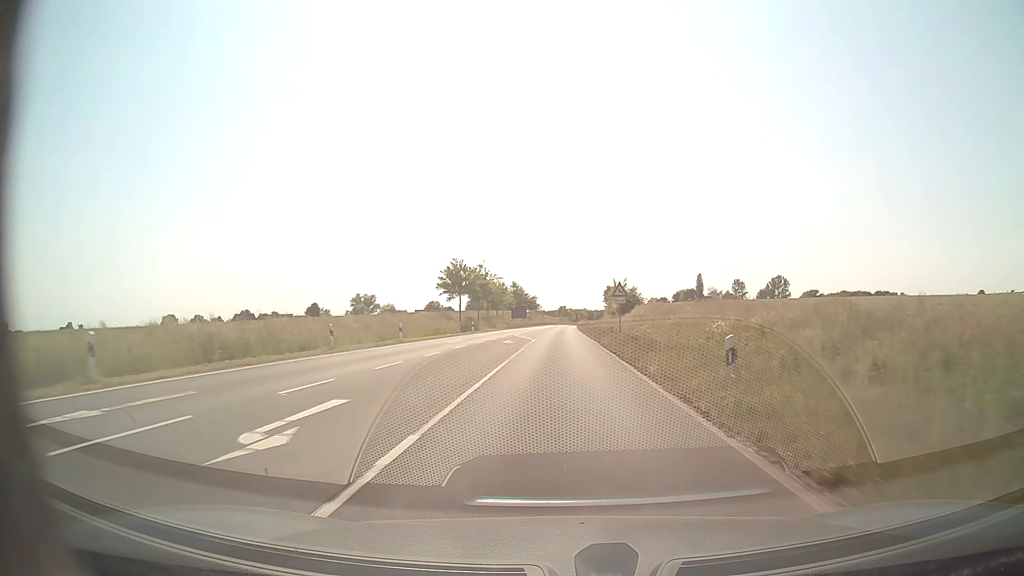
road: secondary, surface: asphalt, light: Day
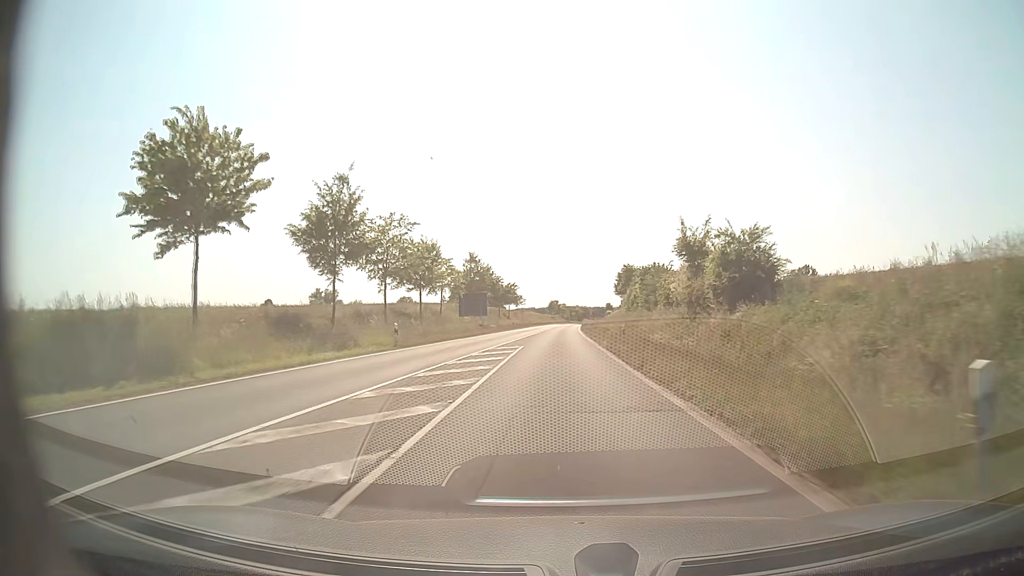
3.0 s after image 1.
(+0.2, +56.6) m; +1°
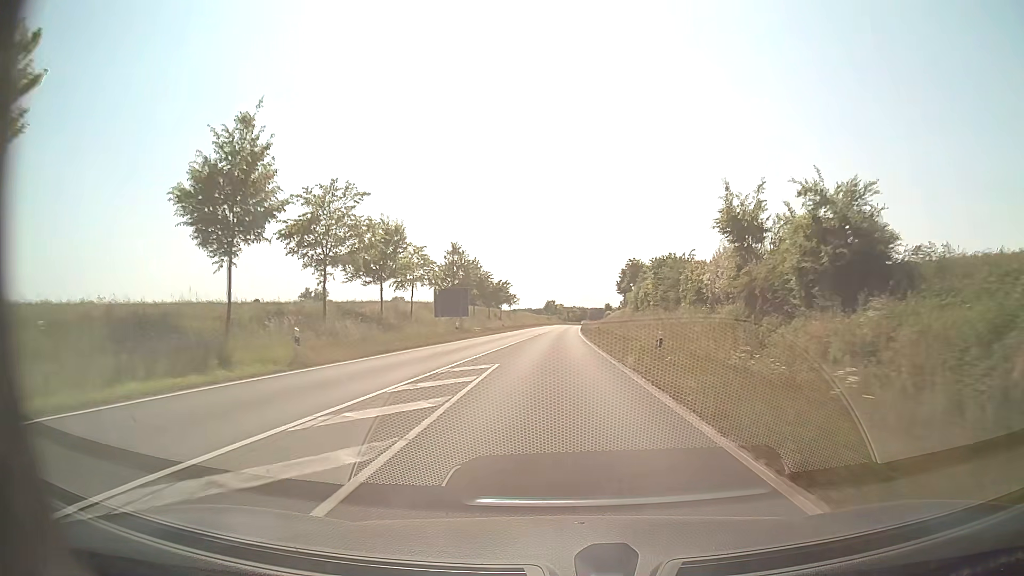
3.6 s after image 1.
(0.0, +11.3) m; 0°
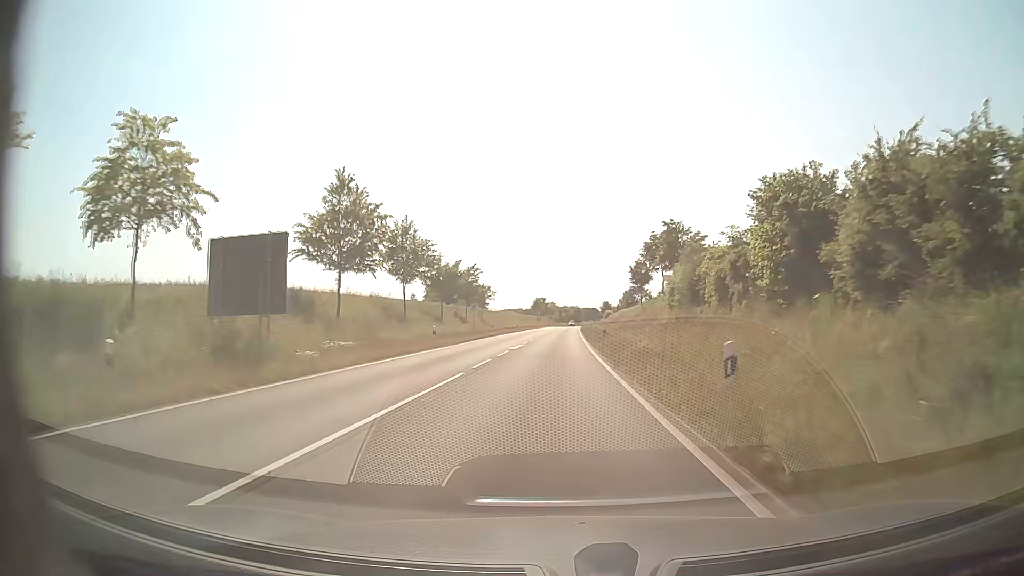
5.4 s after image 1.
(+0.3, +34.4) m; +1°
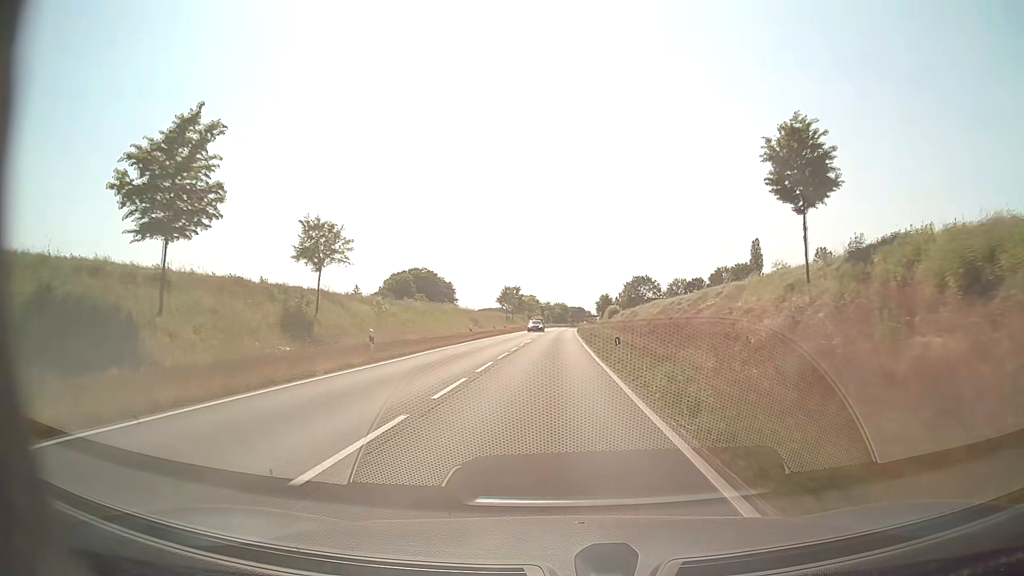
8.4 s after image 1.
(+0.7, +61.4) m; +1°
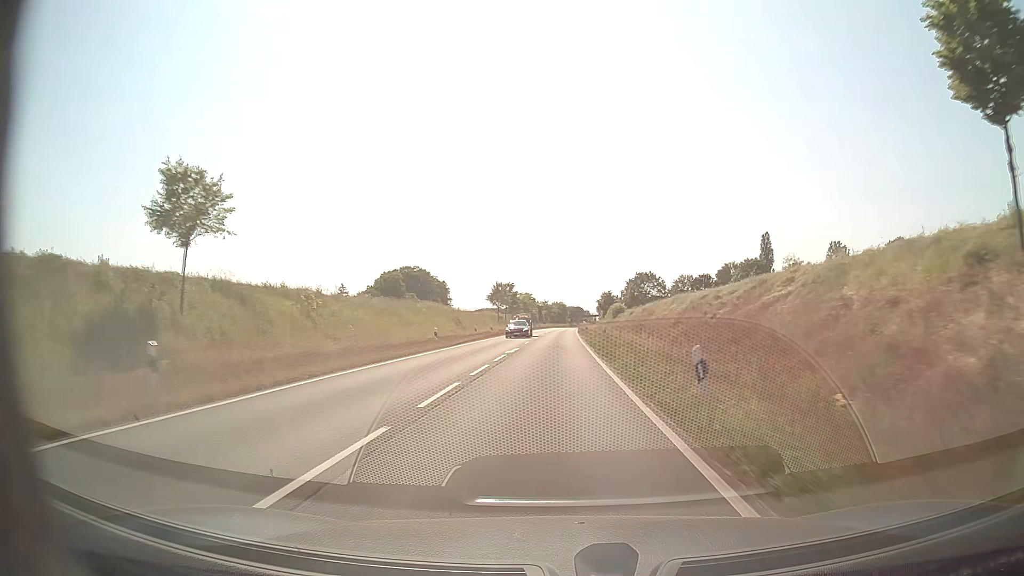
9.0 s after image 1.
(0.0, +13.2) m; 0°
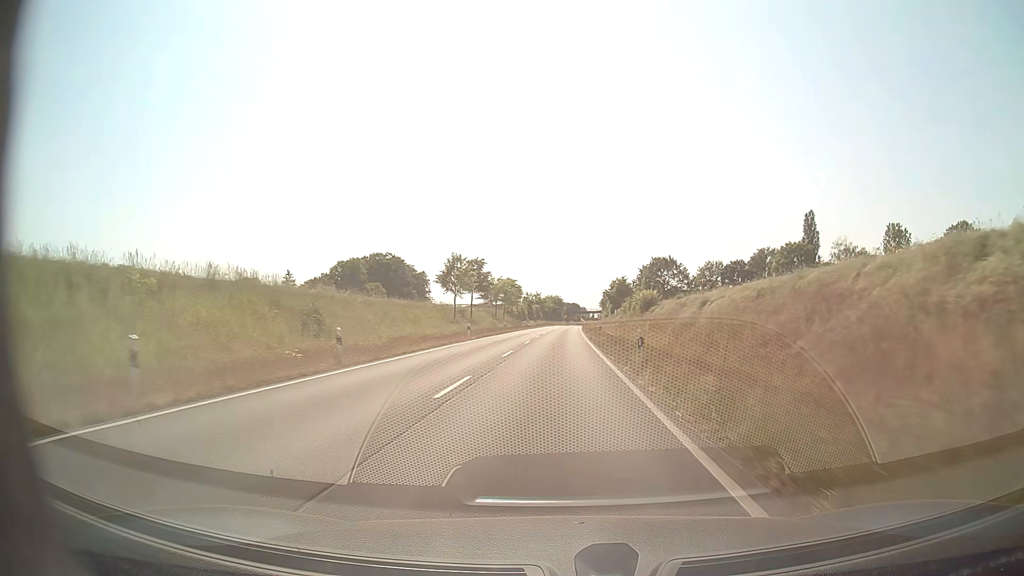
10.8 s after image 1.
(+0.2, +41.2) m; 0°
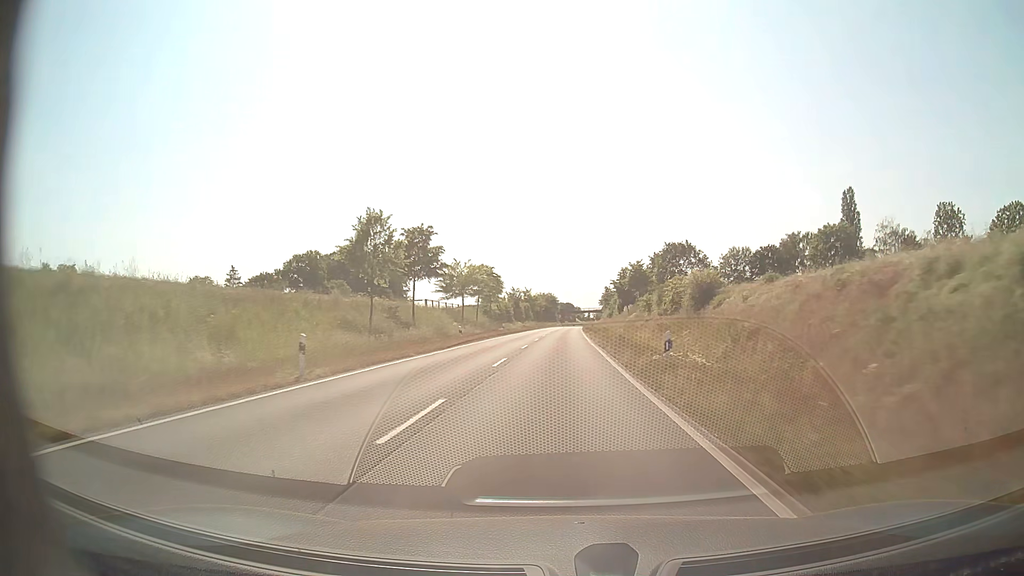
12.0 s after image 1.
(+0.1, +28.4) m; 0°
(0, +10) (0, +20) (0, +30) (0, +40) (0, +50) (+1, +60) (+1, +70) (+1, +80) (+1, +90) (+2, +100) m
